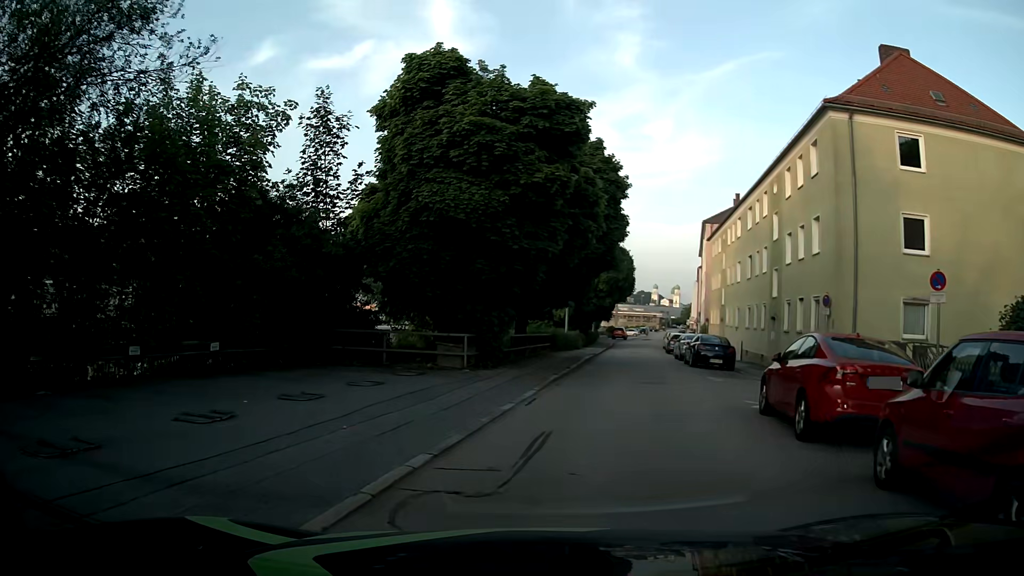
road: residential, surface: asphalt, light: Day
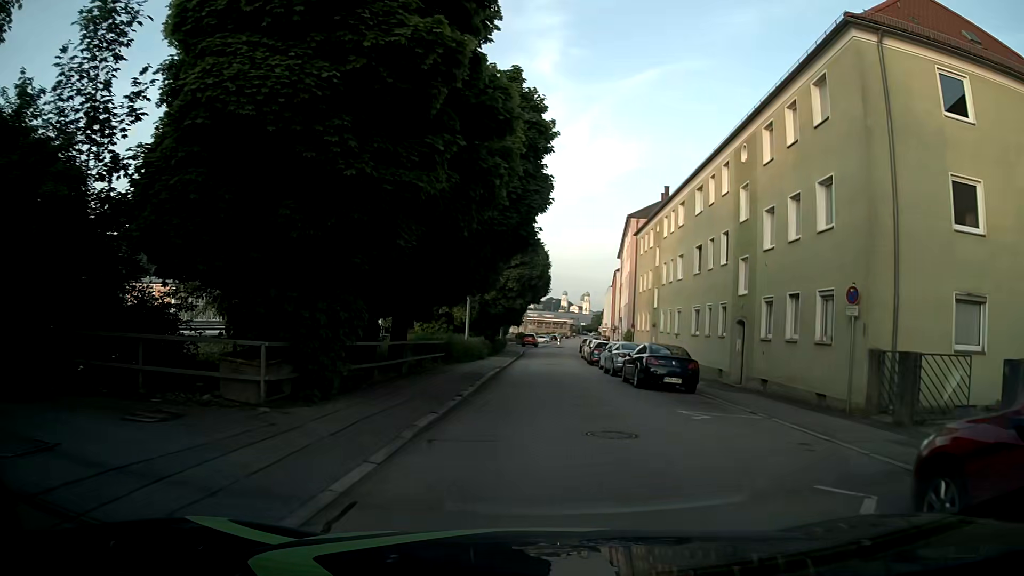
(+0.7, +8.1) m; +9°
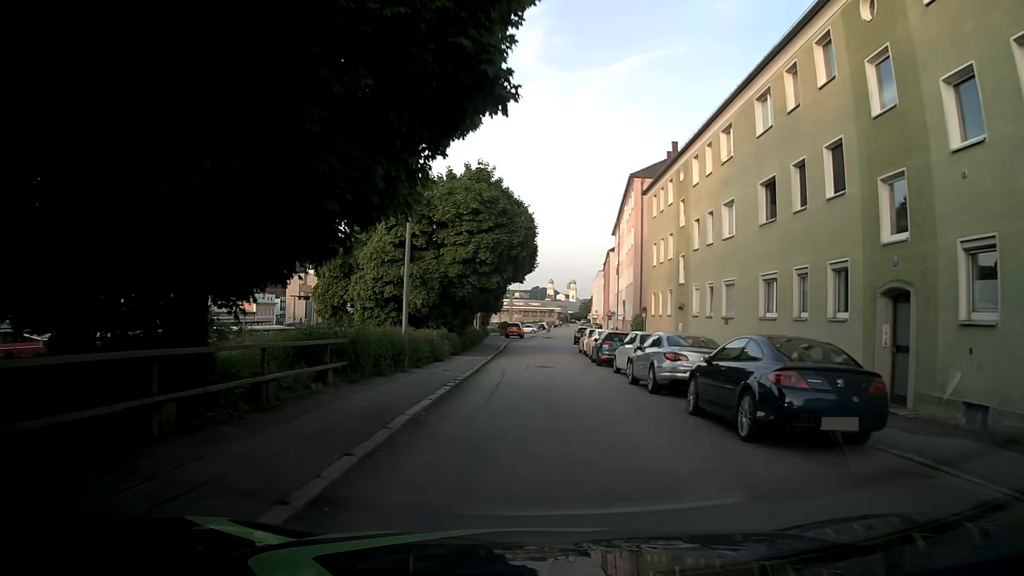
(+0.3, +11.6) m; +1°
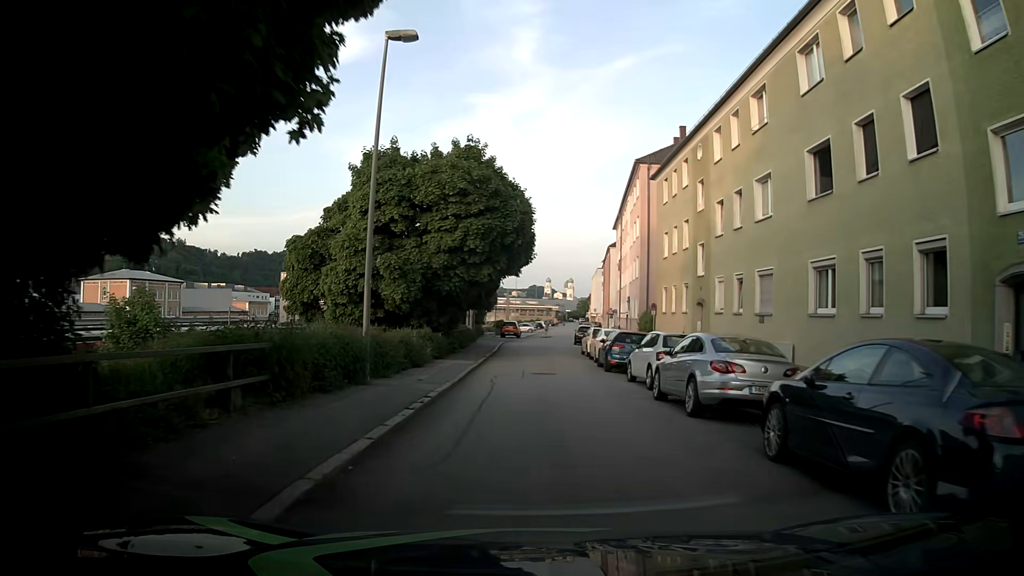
(0.0, +4.1) m; 0°
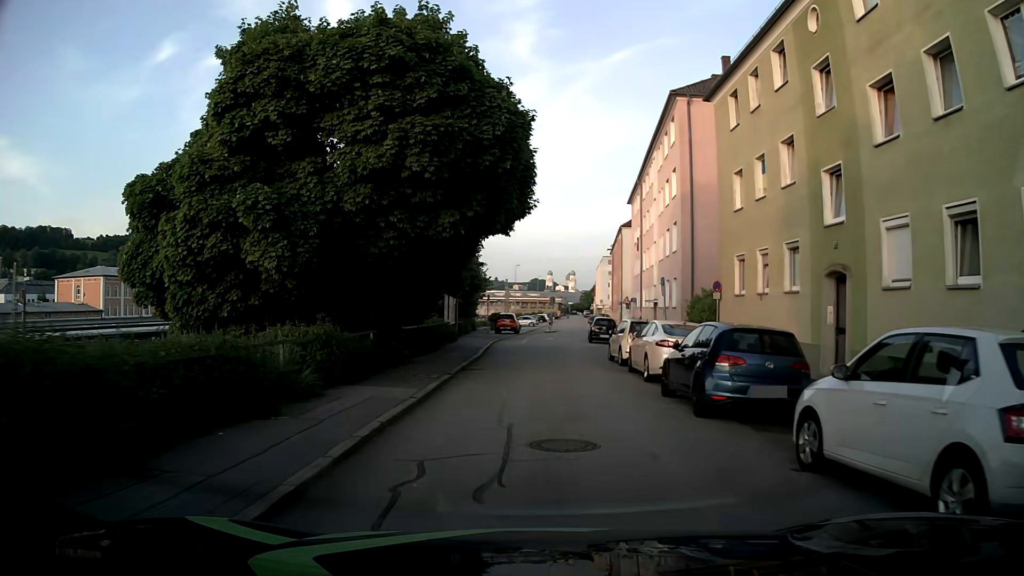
(0.0, +12.6) m; 0°
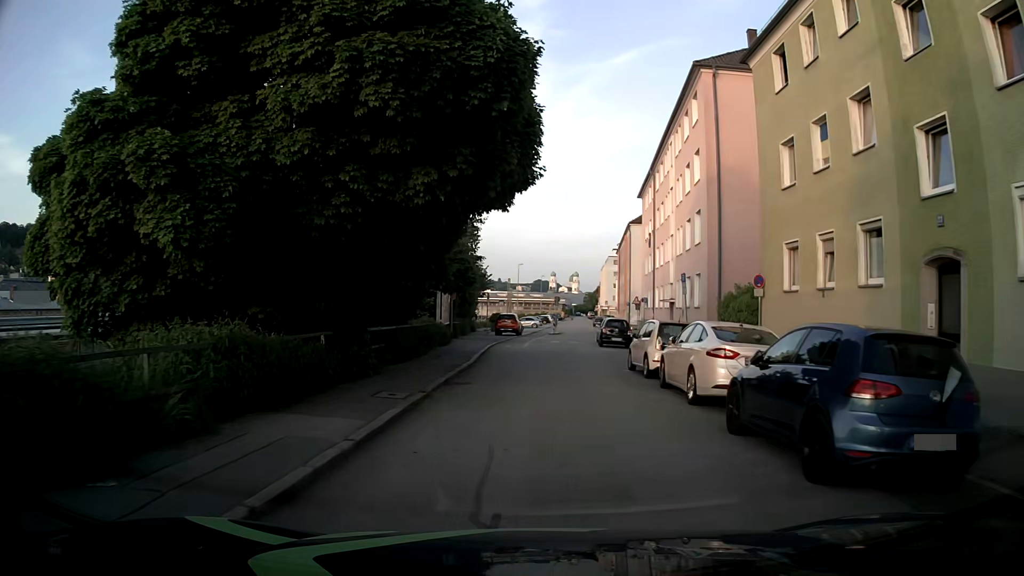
(0.0, +4.2) m; 0°
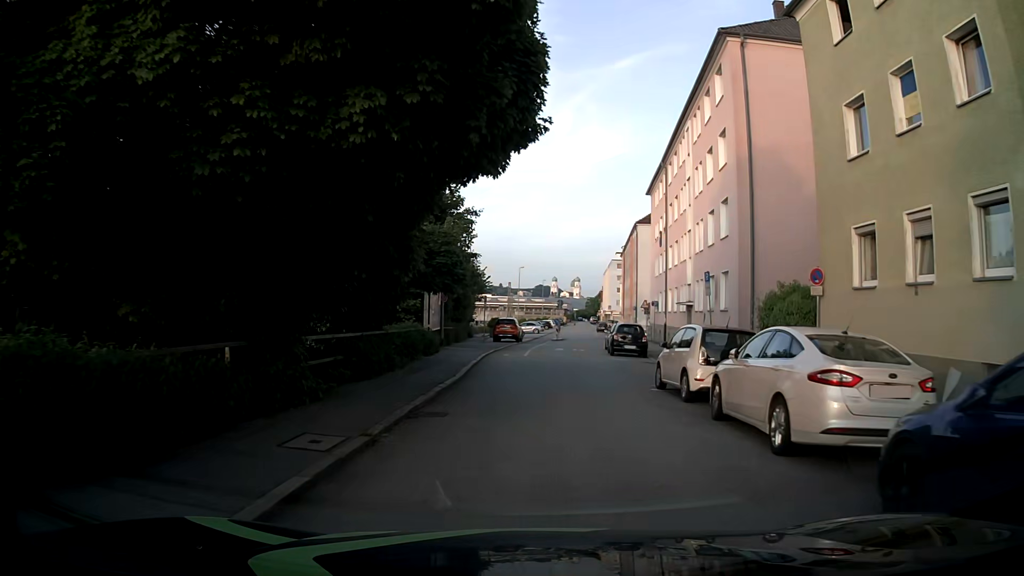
(0.0, +4.2) m; 0°
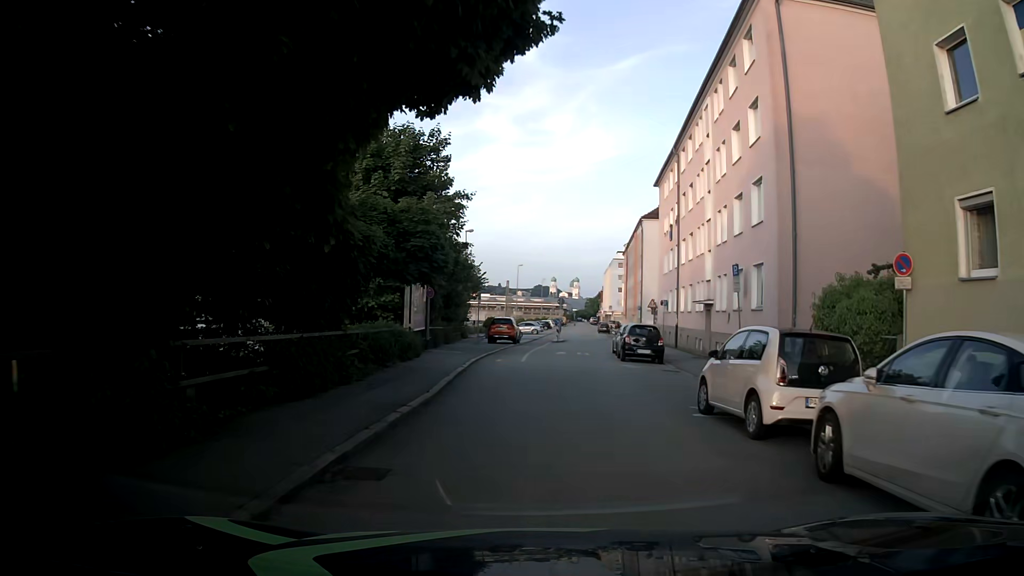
(0.0, +4.1) m; 0°
